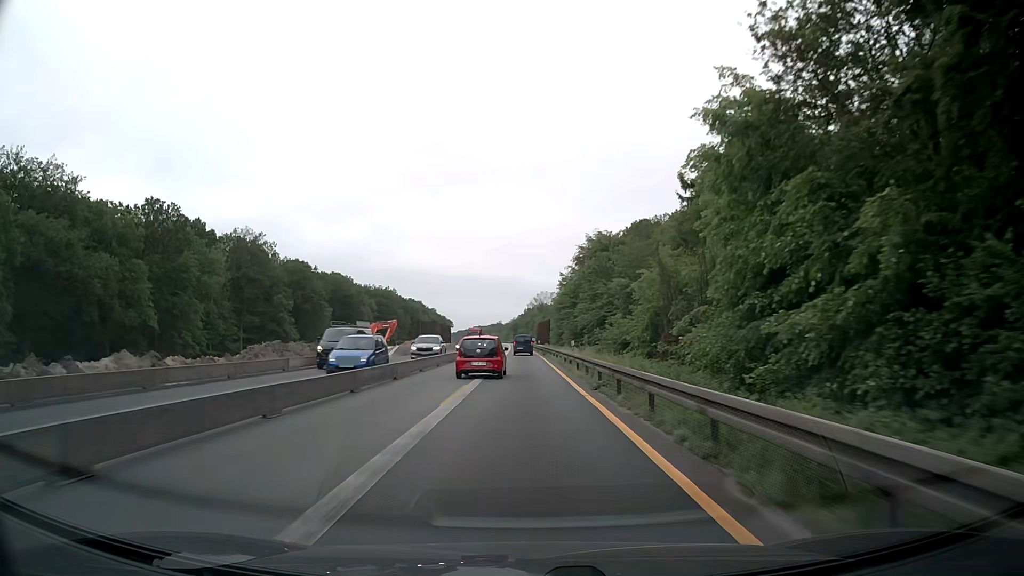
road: motorway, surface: asphalt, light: Day
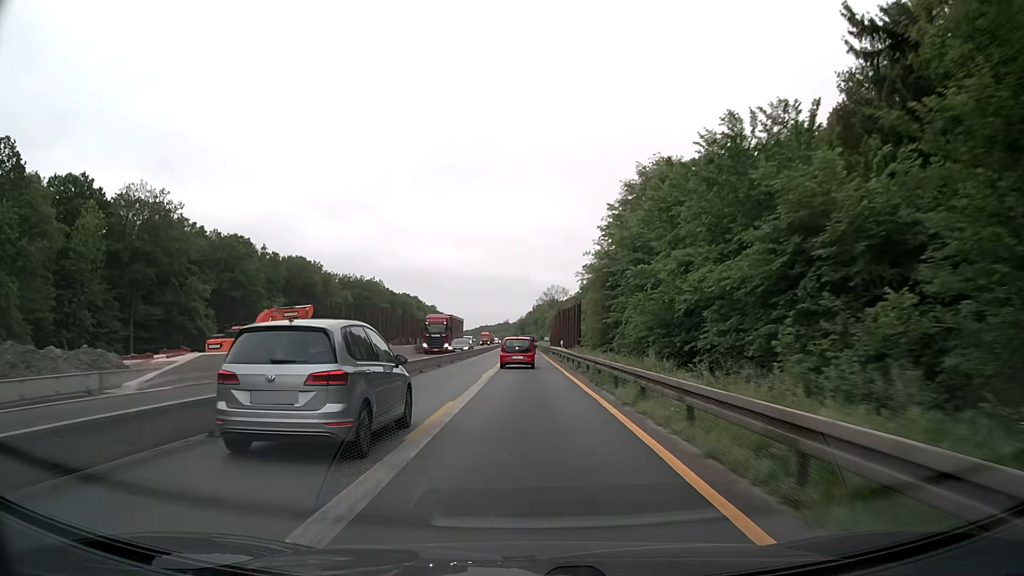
(-0.3, +38.6) m; -1°
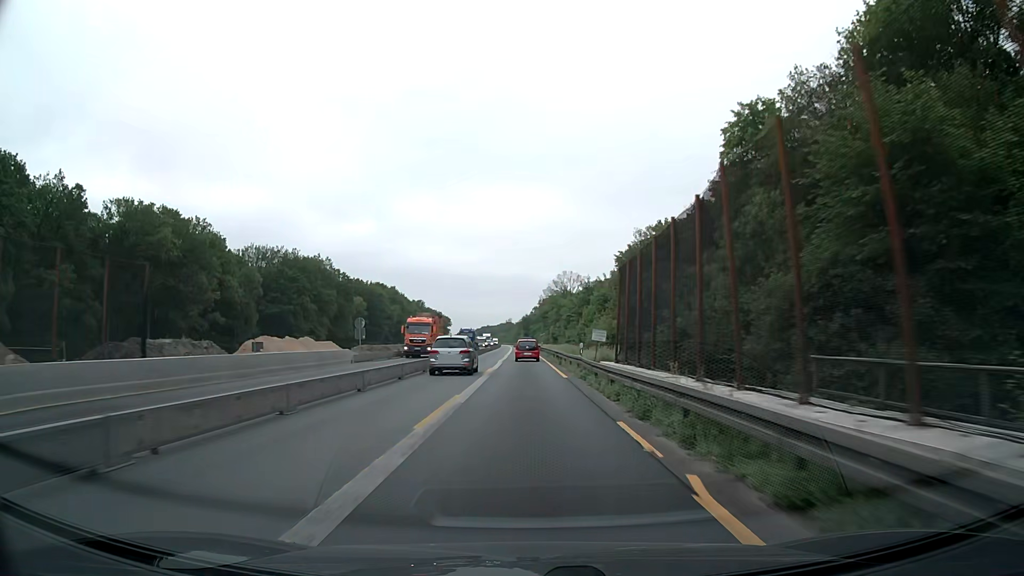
(-0.2, +64.5) m; 0°
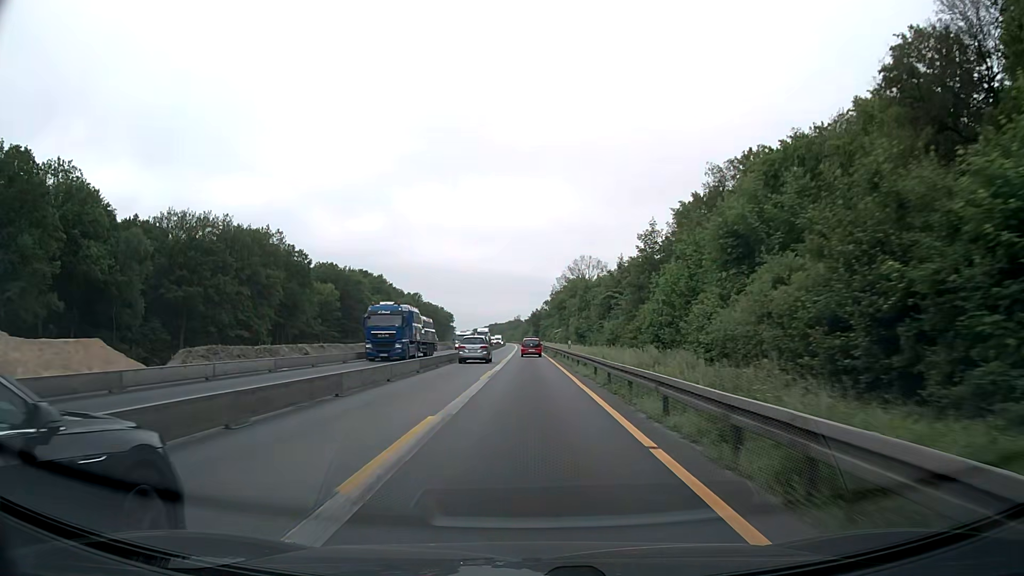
(-0.4, +38.7) m; -1°
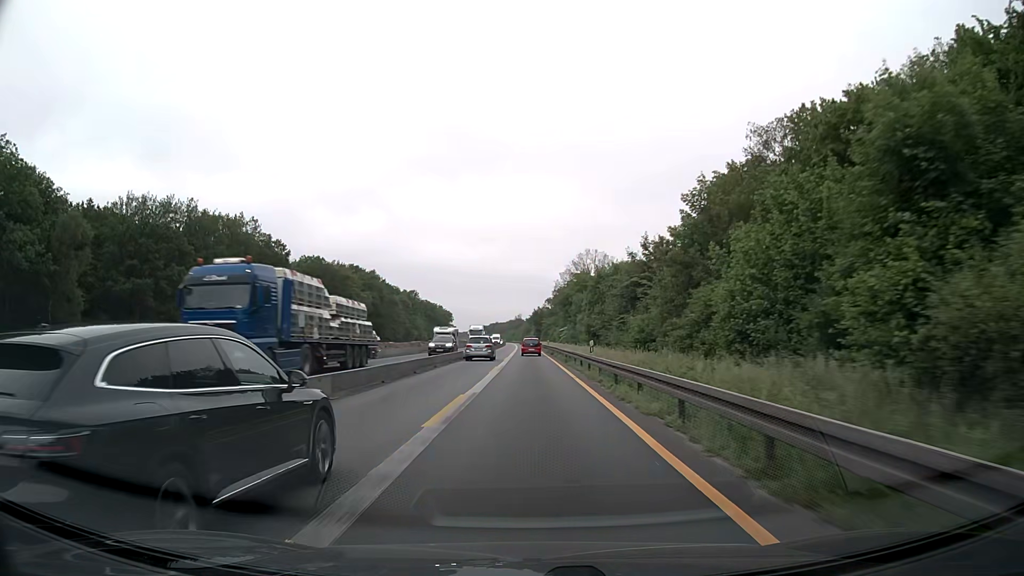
(0.0, +12.9) m; 0°
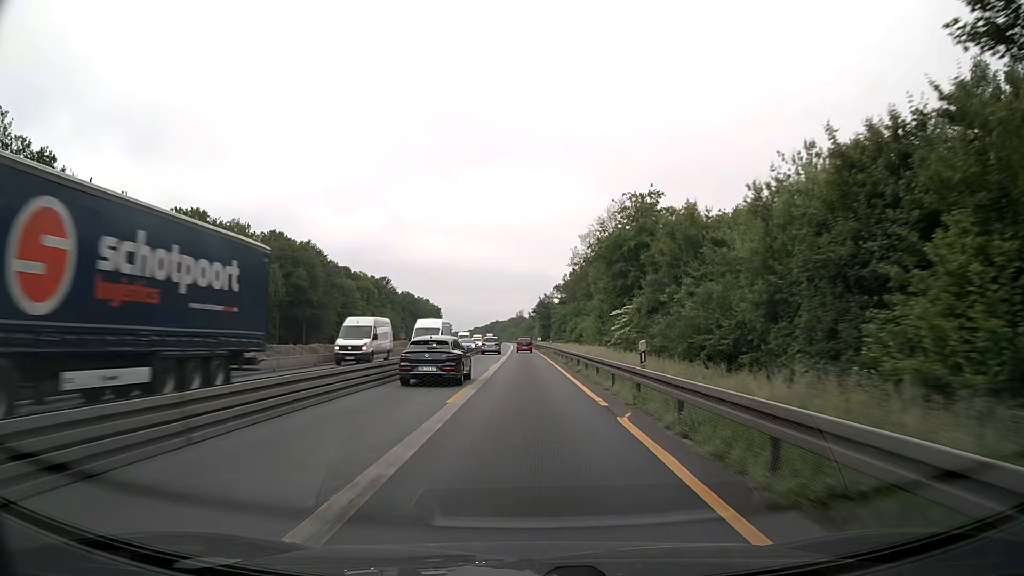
(+0.2, +64.6) m; 0°
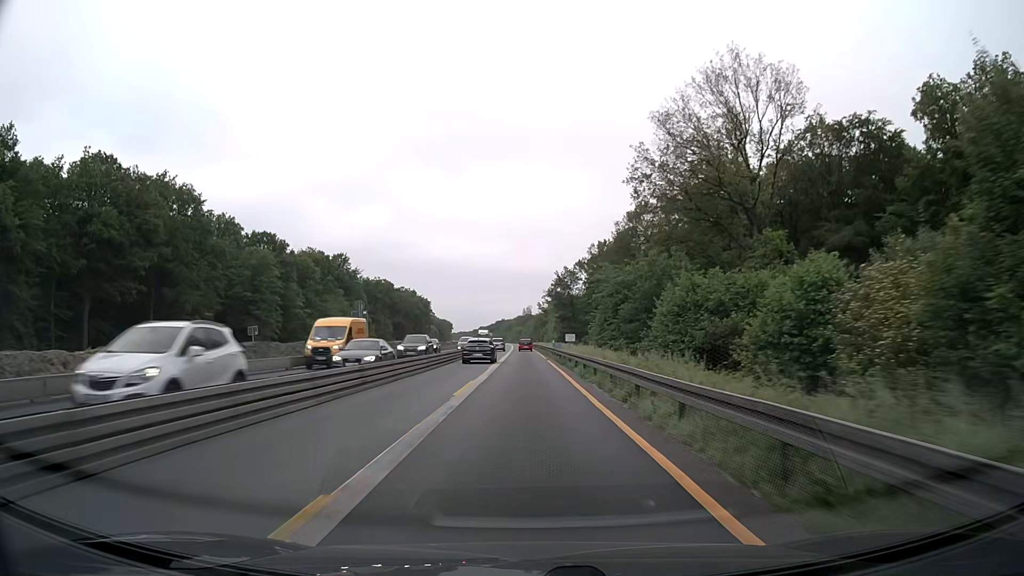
(-0.5, +64.5) m; -1°
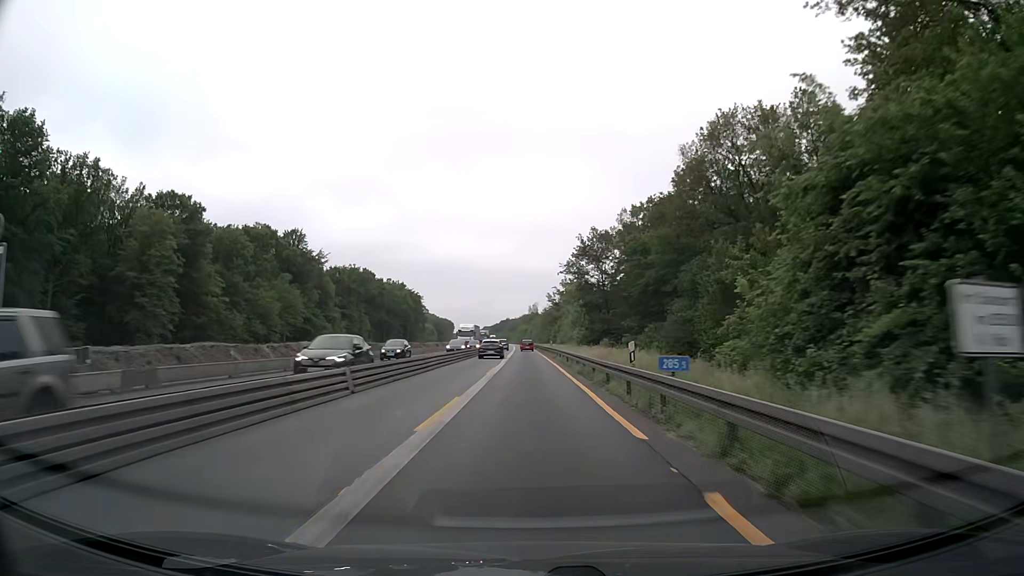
(-0.2, +38.7) m; 0°
(0, +10) (0, +20) (0, +30) (0, +40) (0, +50) (0, +60) (0, +70) (0, +80) (0, +90) (-1, +100) m
